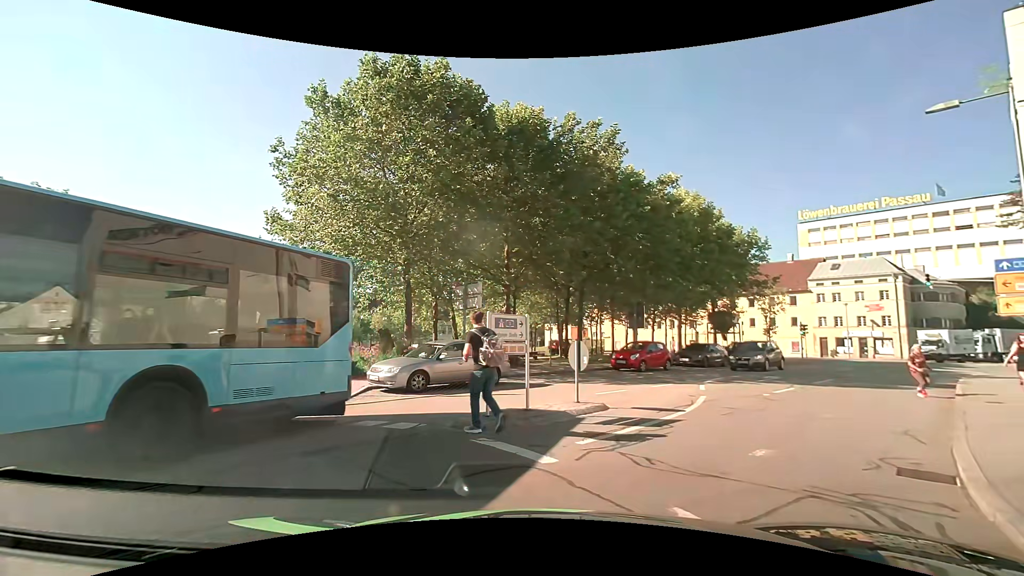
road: residential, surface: asphalt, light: Day
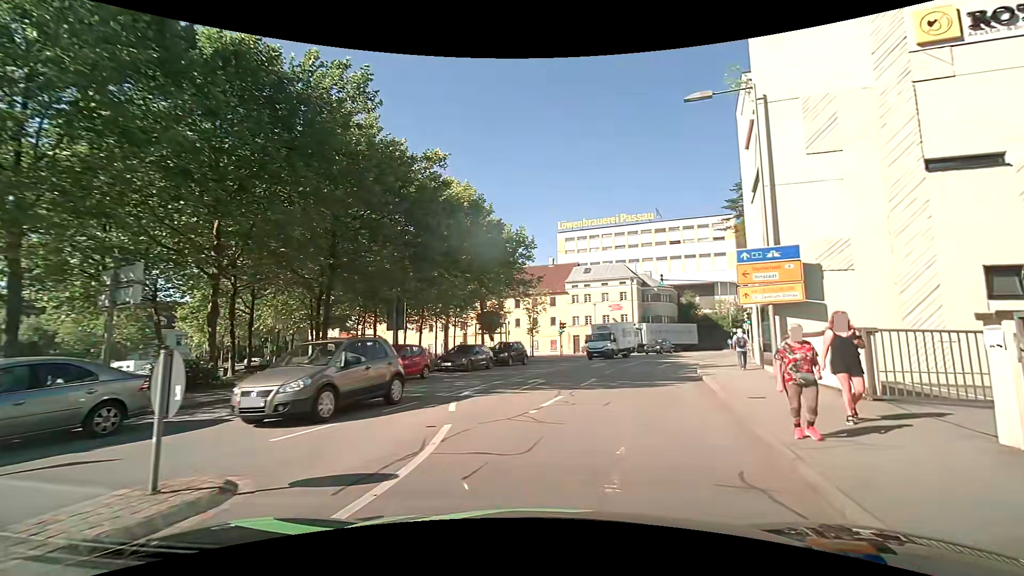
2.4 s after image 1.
(+1.0, +5.2) m; +23°
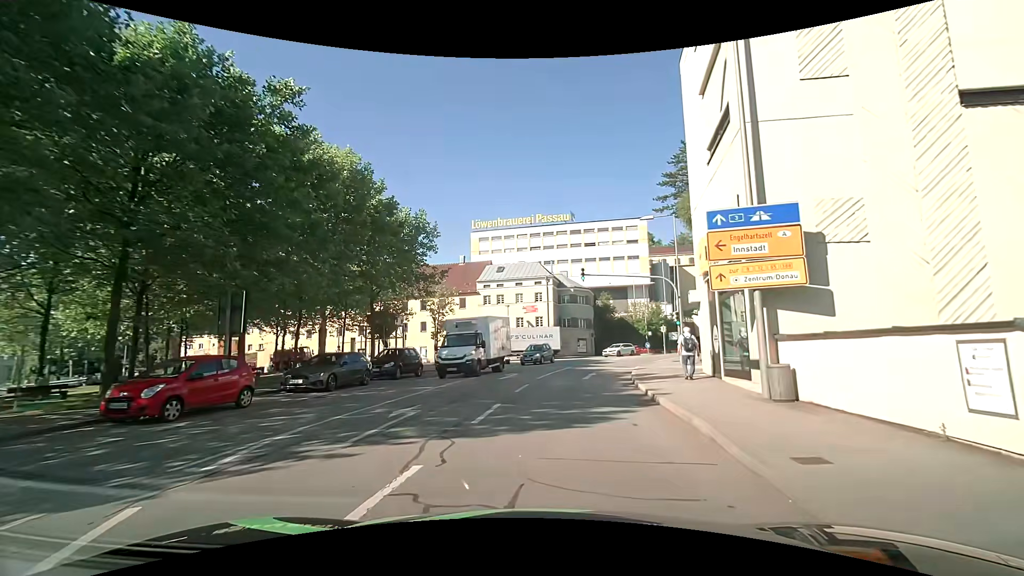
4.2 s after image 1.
(+0.7, +6.6) m; +10°
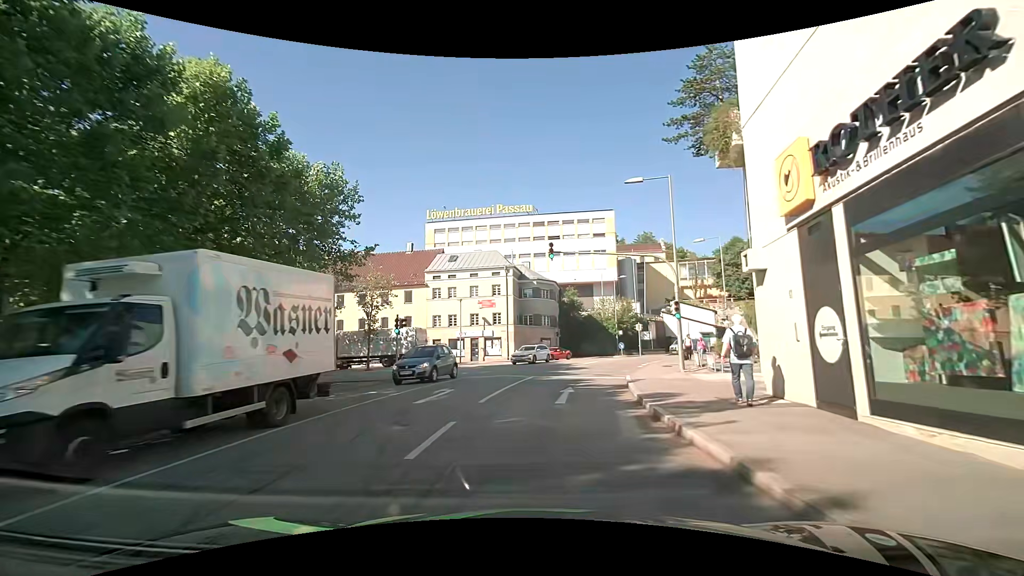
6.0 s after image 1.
(+0.4, +8.8) m; +6°
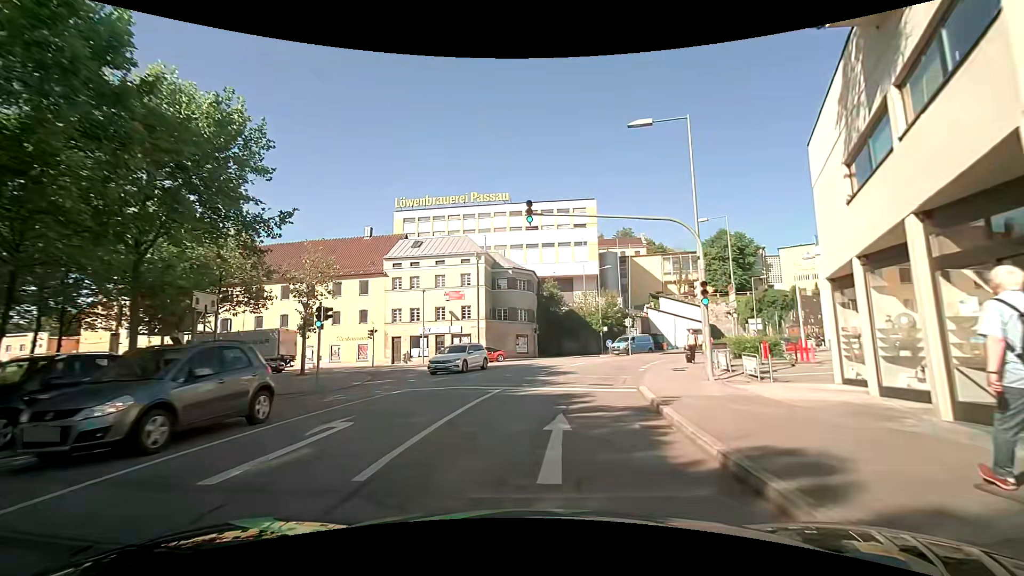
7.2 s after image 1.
(-0.1, +7.1) m; 0°
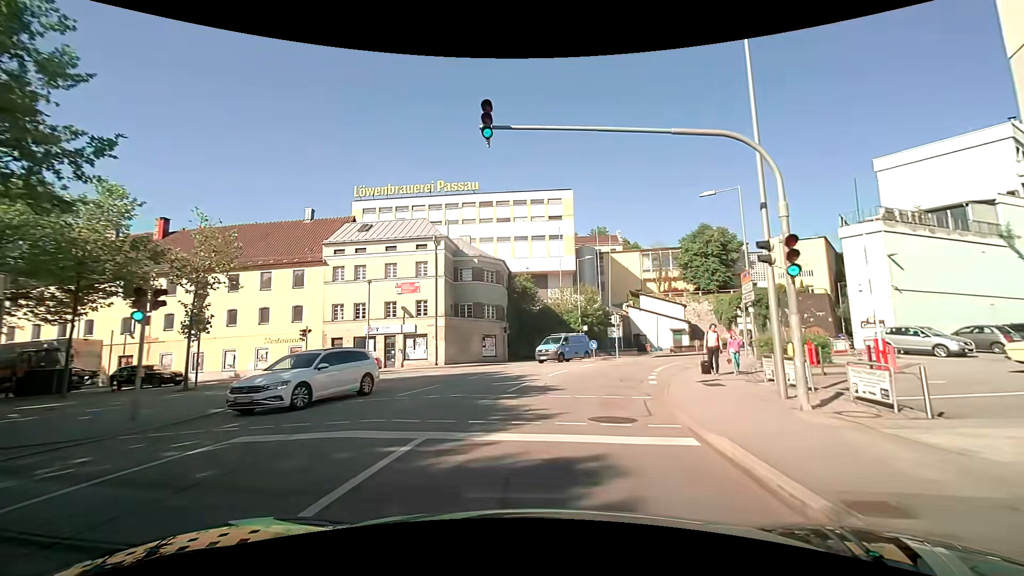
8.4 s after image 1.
(+0.3, +7.6) m; +4°
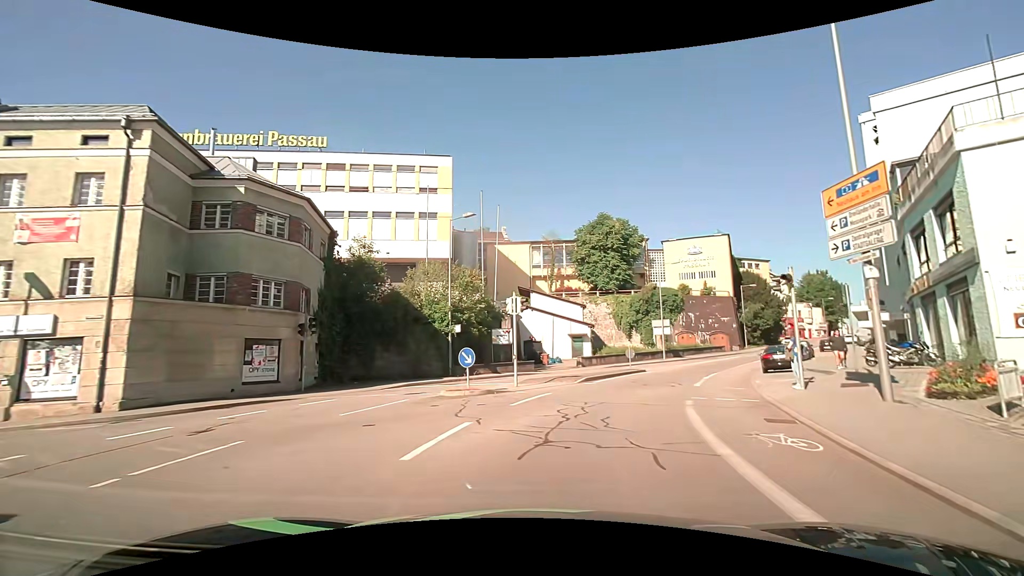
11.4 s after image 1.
(+2.0, +19.6) m; +13°
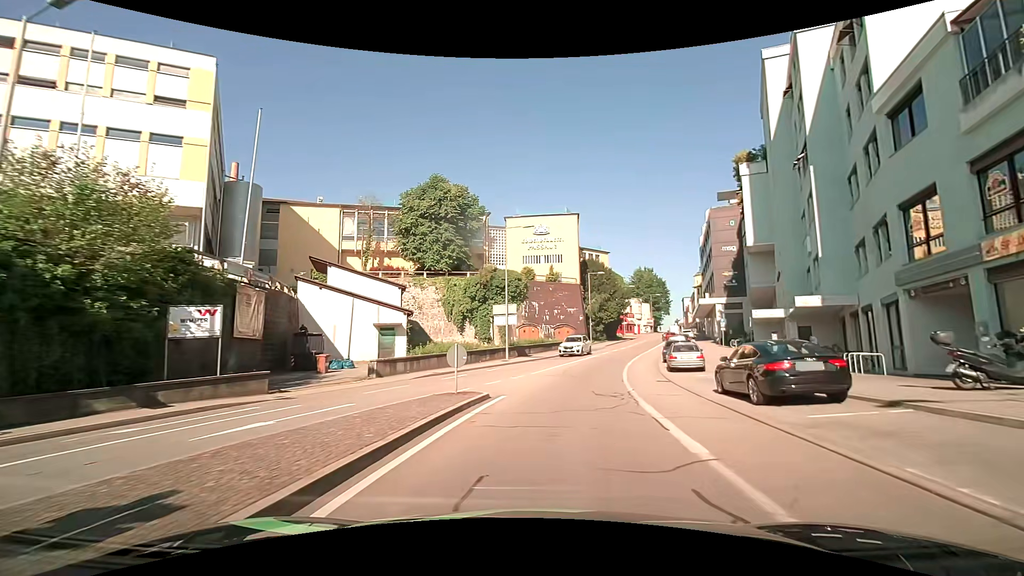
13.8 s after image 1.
(+2.8, +17.3) m; +19°
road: tertiary
(+1, +10) (+2, +20) (+4, +30) (+6, +39) (+9, +49) (+12, +59) (+15, +68) (+19, +77) (+22, +87) (+25, +96) m
